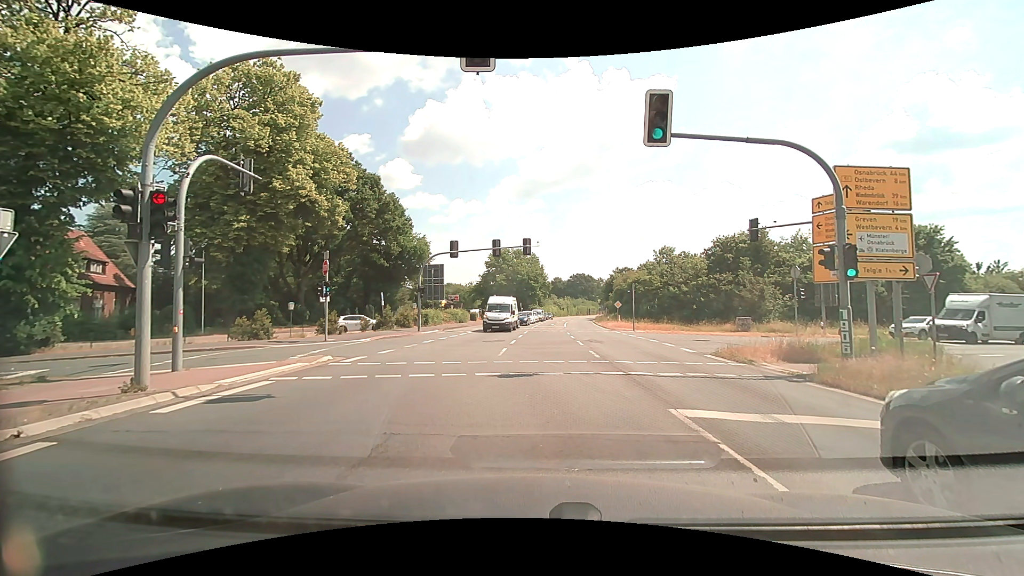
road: primary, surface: asphalt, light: Day
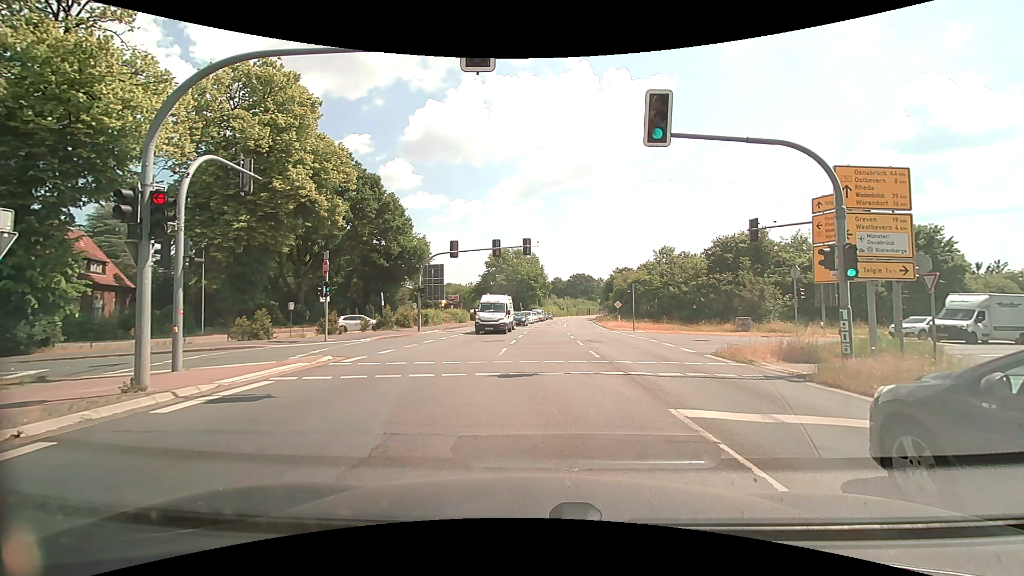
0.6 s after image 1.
(0.0, 0.0) m; 0°
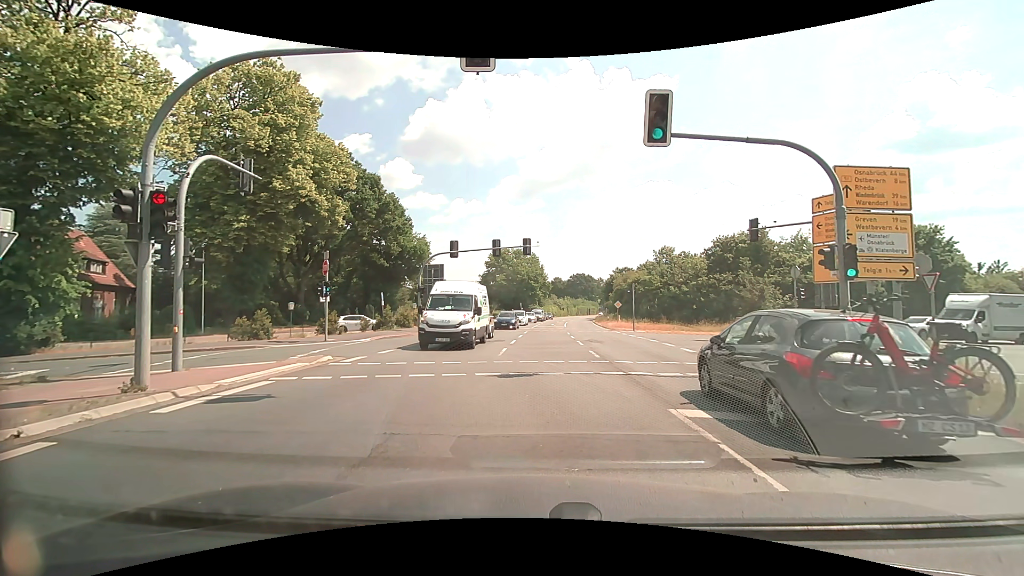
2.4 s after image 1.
(0.0, 0.0) m; 0°
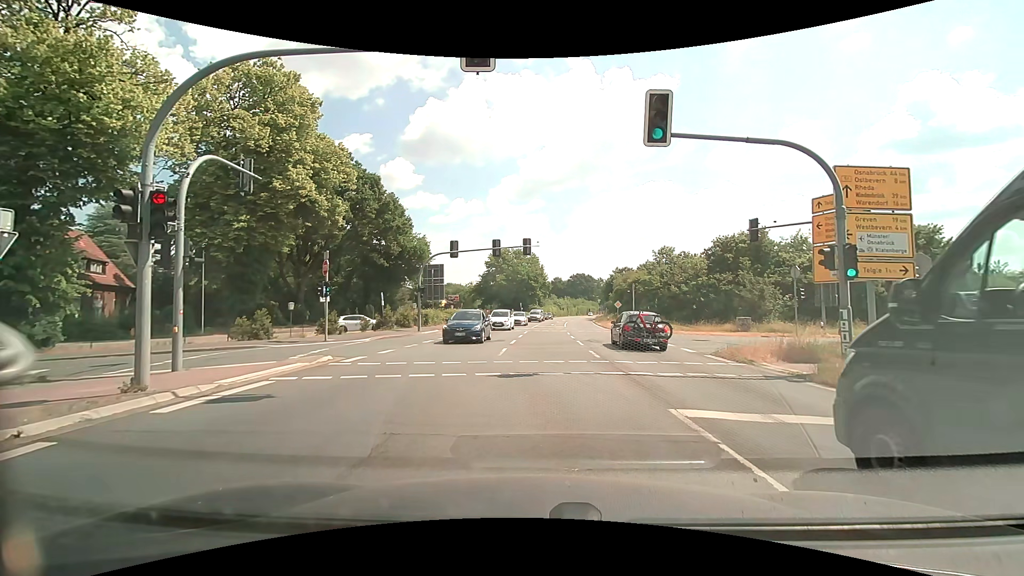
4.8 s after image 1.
(0.0, 0.0) m; 0°
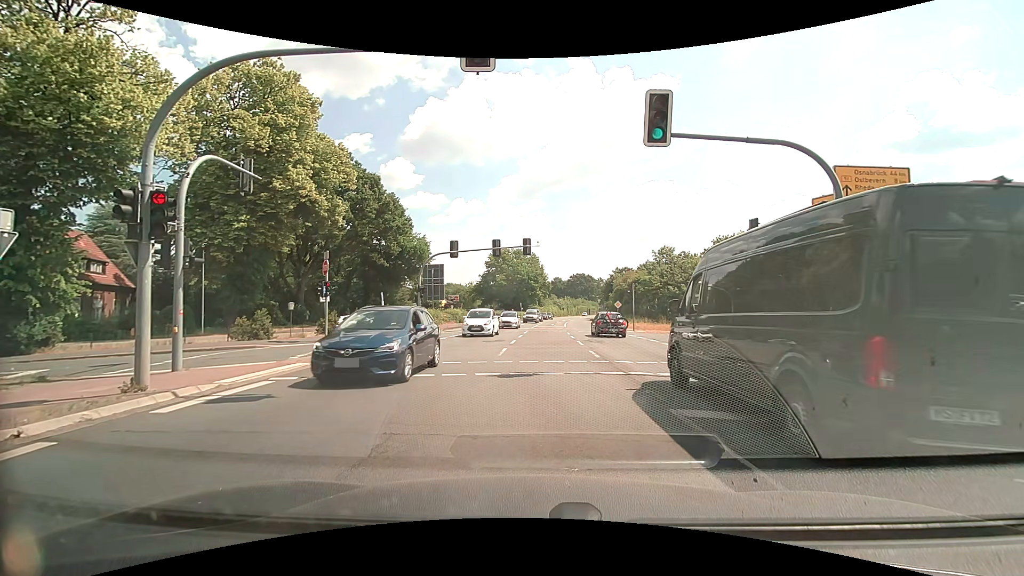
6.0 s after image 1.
(0.0, 0.0) m; 0°
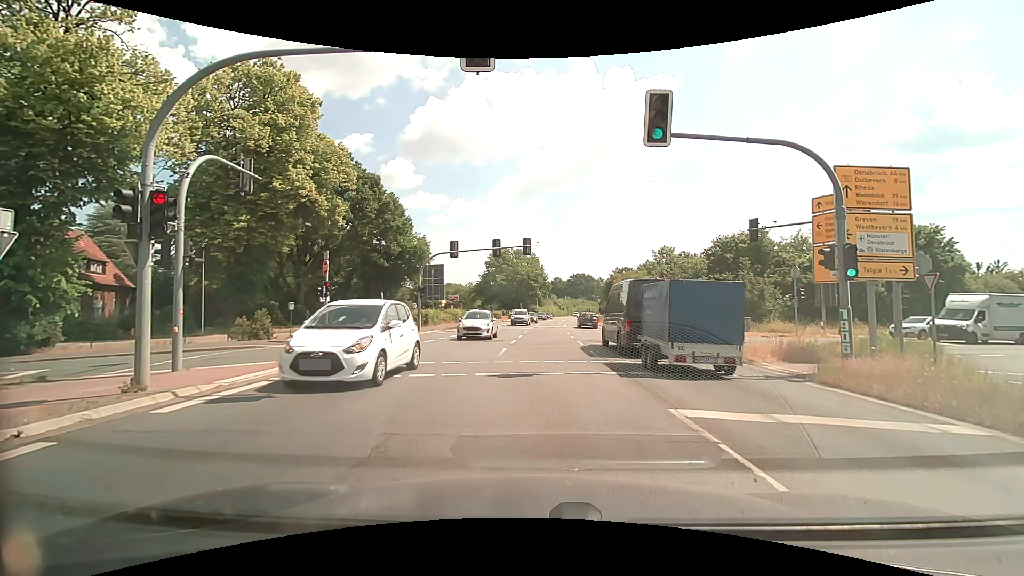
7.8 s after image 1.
(0.0, 0.0) m; 0°
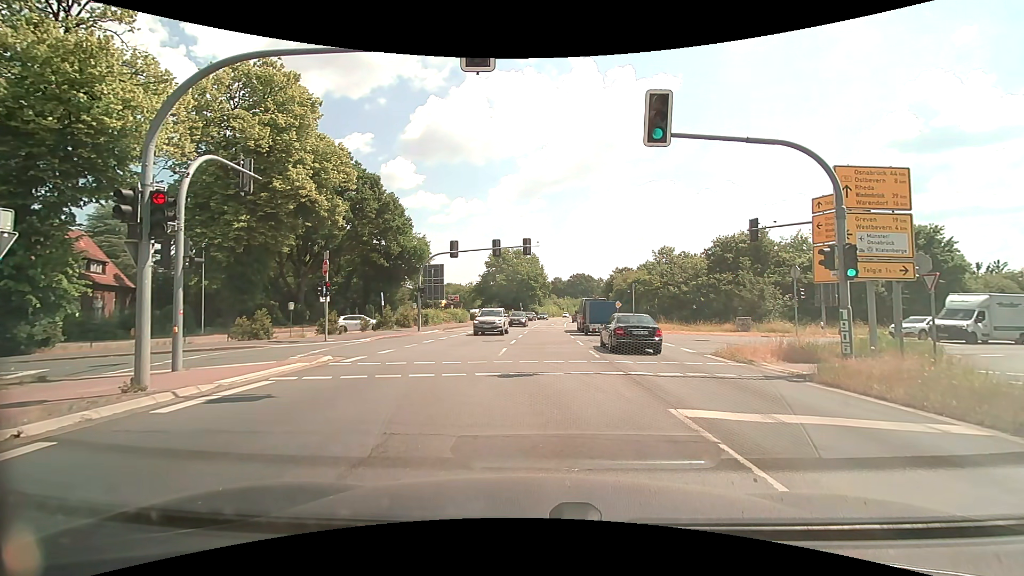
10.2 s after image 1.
(0.0, 0.0) m; 0°
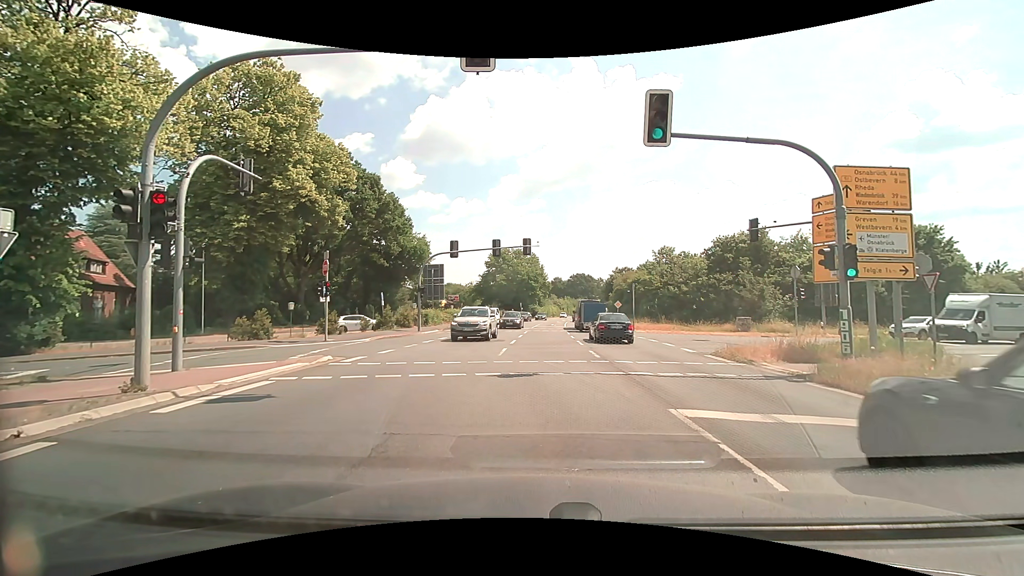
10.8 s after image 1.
(0.0, 0.0) m; 0°
(0, +10) (-4, +19) (-13, +23) (-22, +21) (-32, +18) (-42, +15) (-51, +12) (-60, +9) (-70, +6) (-79, +2) m
